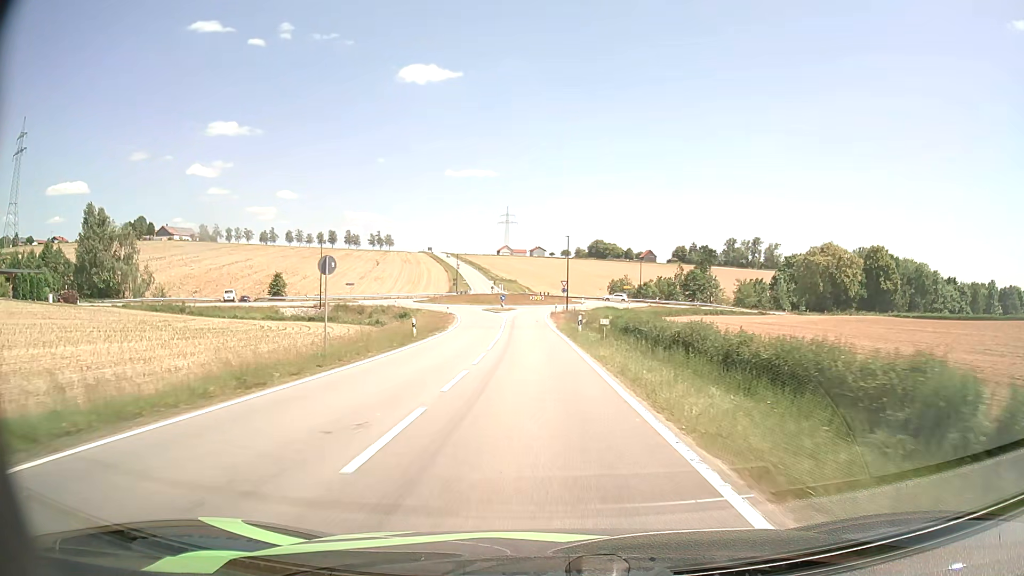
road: tertiary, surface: asphalt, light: Day
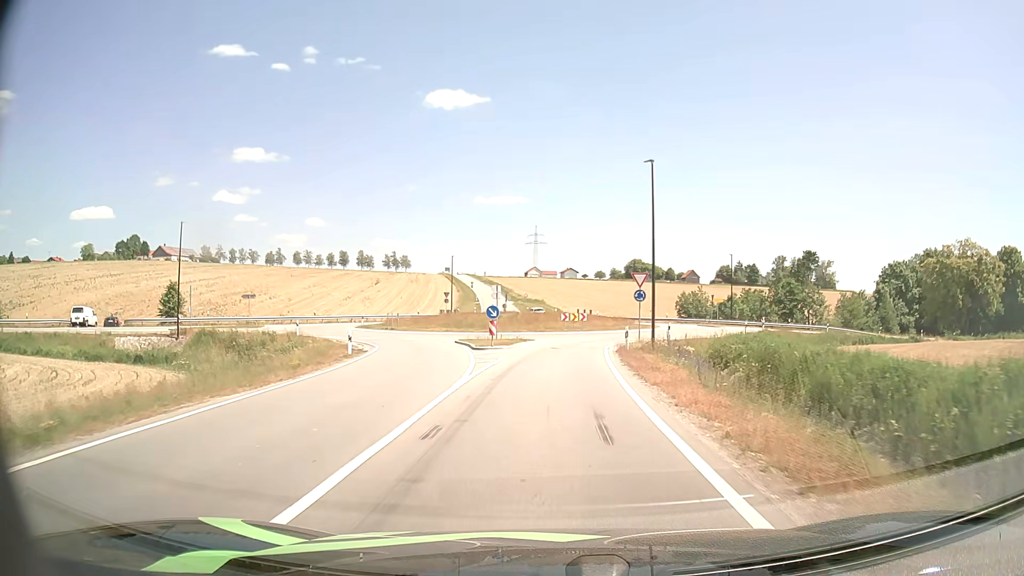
(-0.9, +42.5) m; -3°
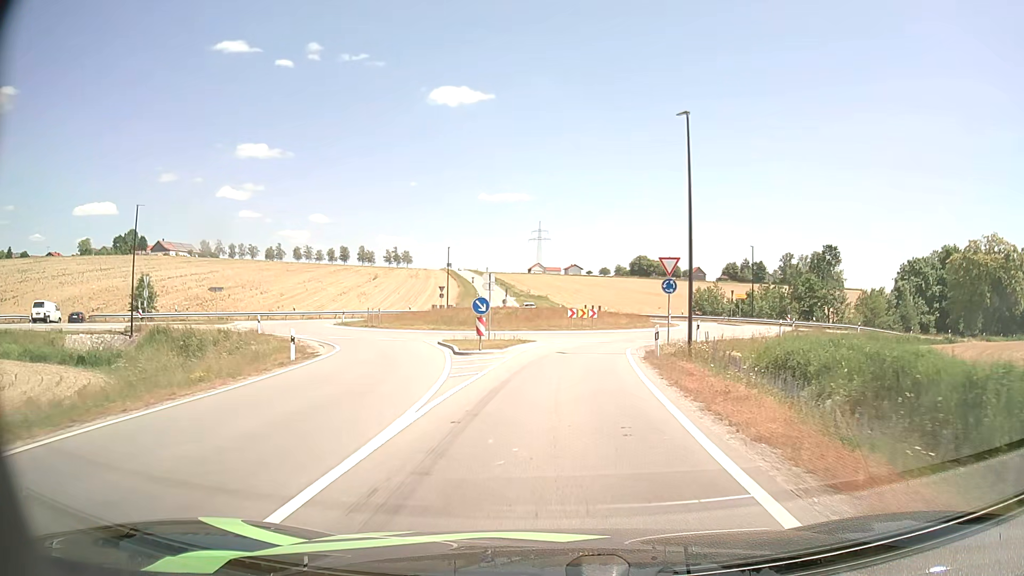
(0.0, +6.7) m; 0°
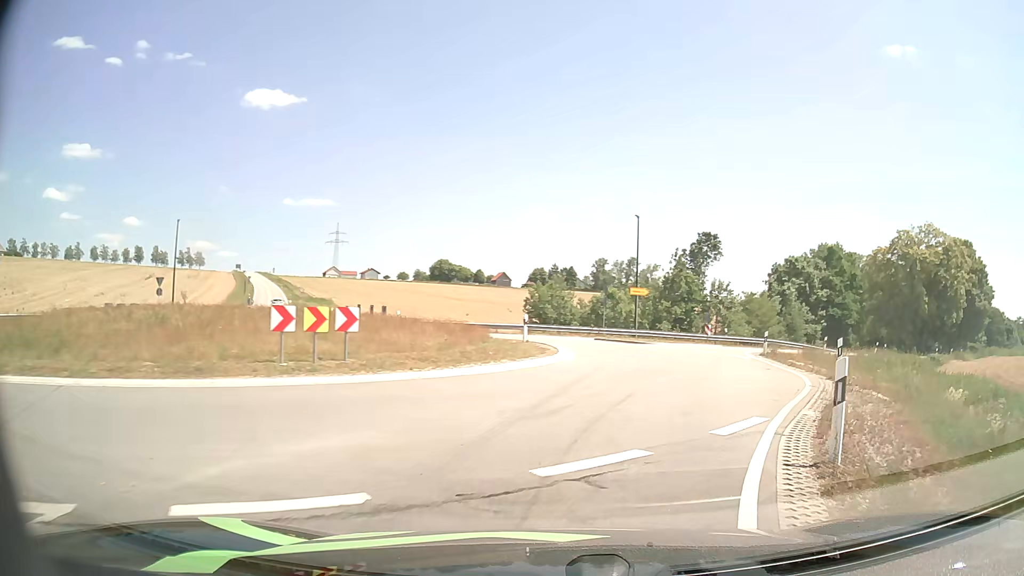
(+2.2, +27.0) m; +17°
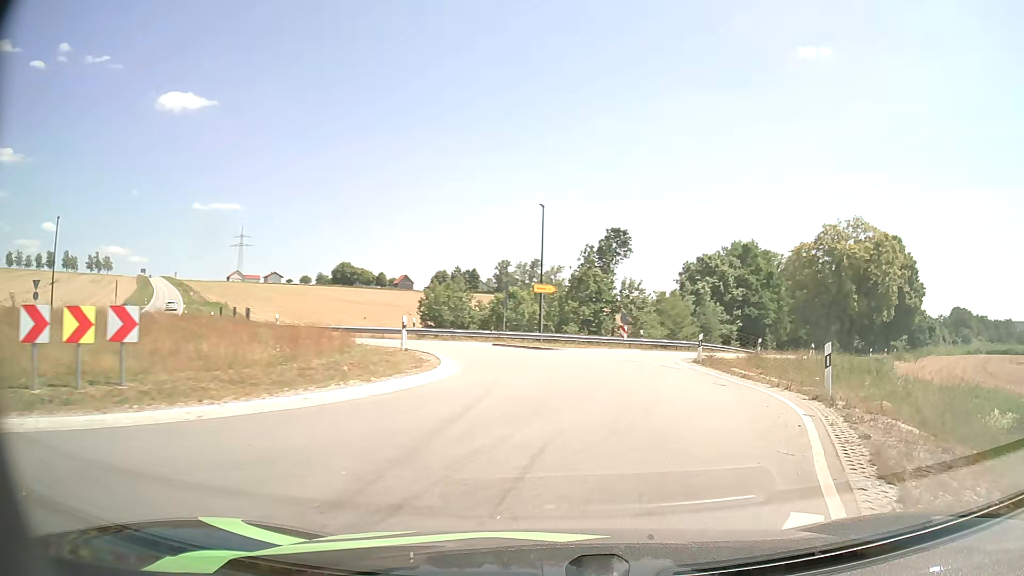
(+0.3, +5.0) m; +8°
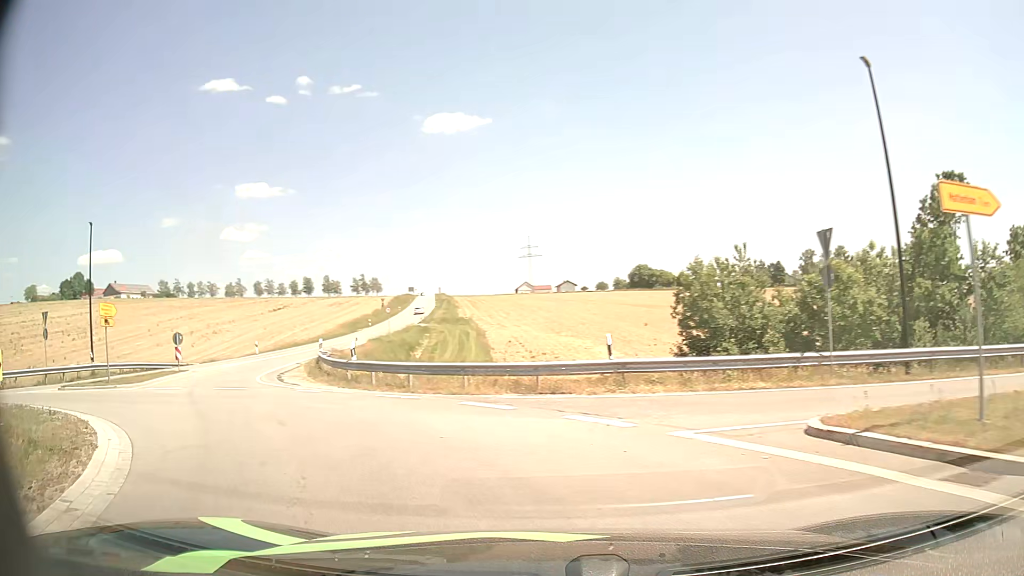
(-0.6, +22.3) m; -24°
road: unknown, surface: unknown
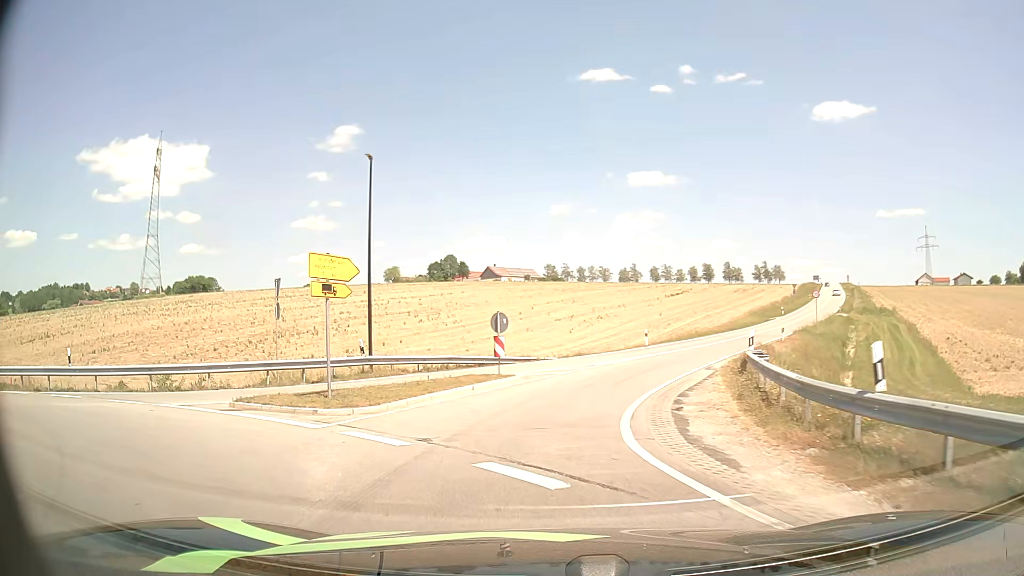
(-4.3, +12.4) m; -35°
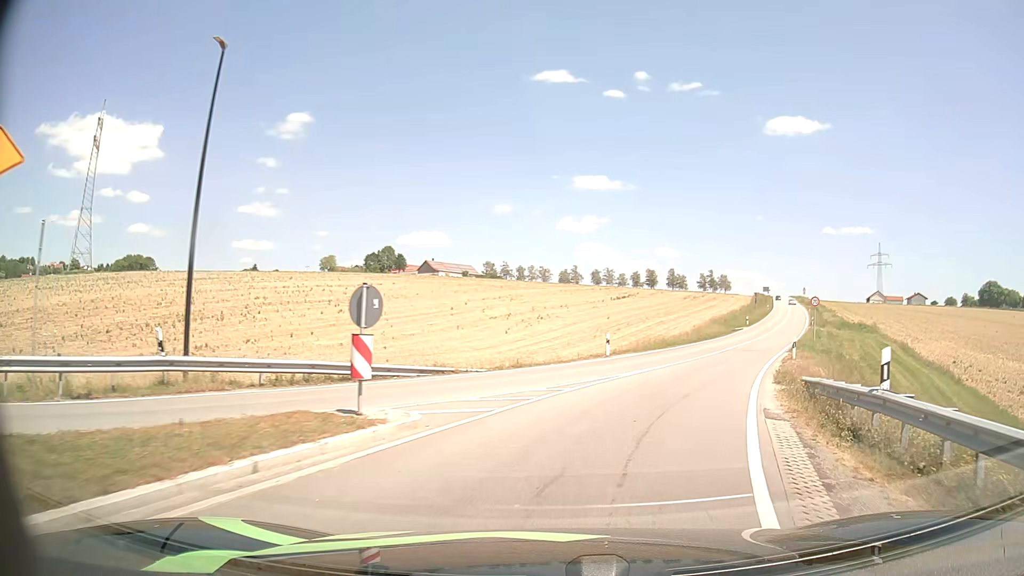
(+0.2, +10.2) m; +6°
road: tertiary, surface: asphalt
(+1, +10) (+4, +20) (+8, +29) (+12, +38) (+16, +47) (+20, +56) (+24, +65) (+28, +74) (+32, +84) (+36, +93) m
